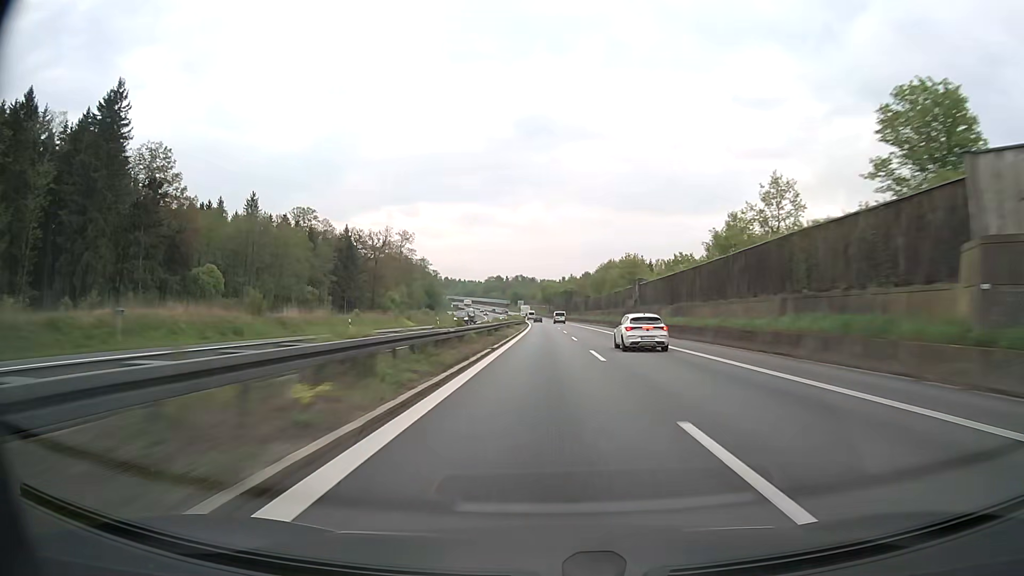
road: motorway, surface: asphalt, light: Day
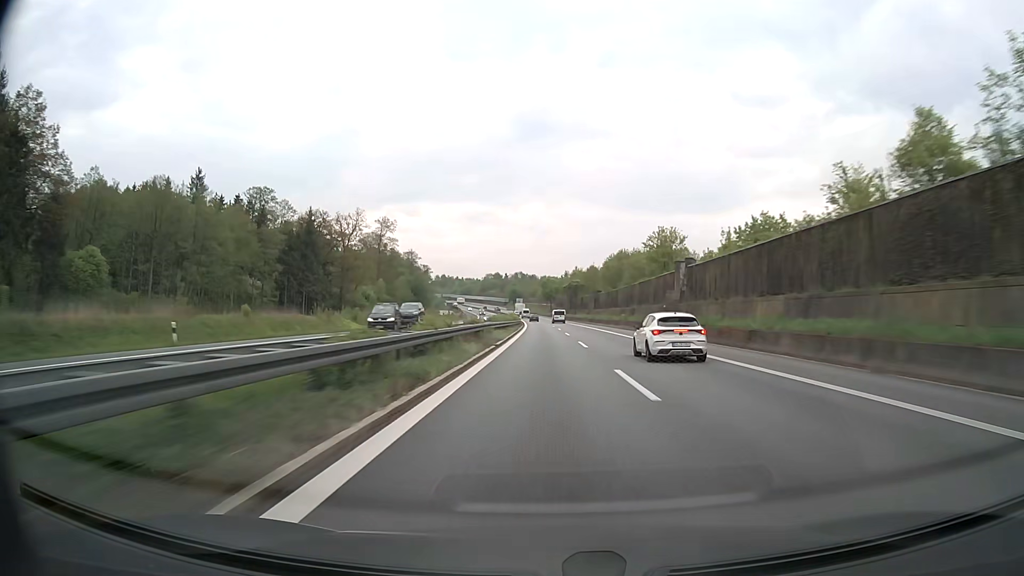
(0.0, +27.6) m; 0°
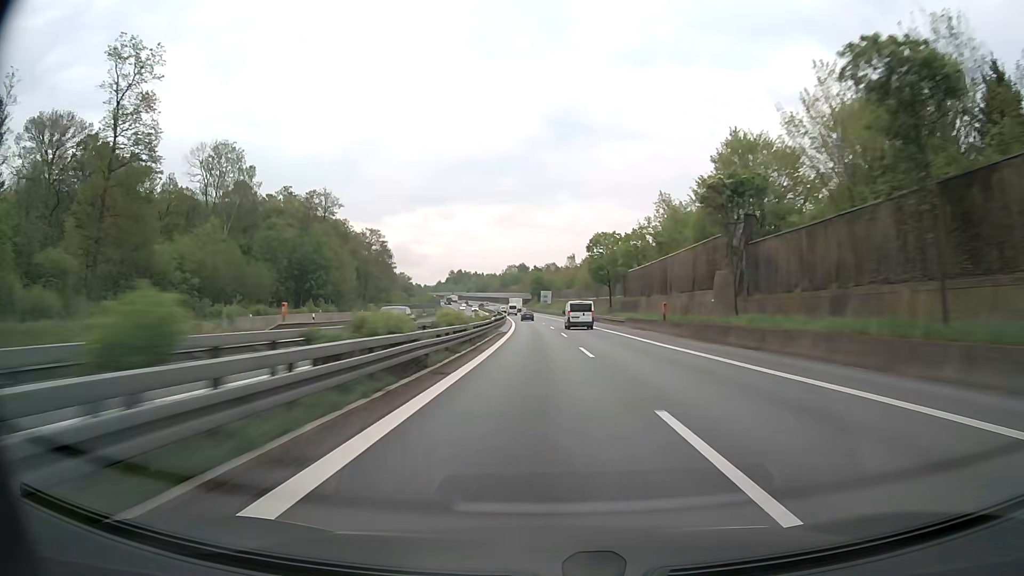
(-2.3, +133.1) m; -3°
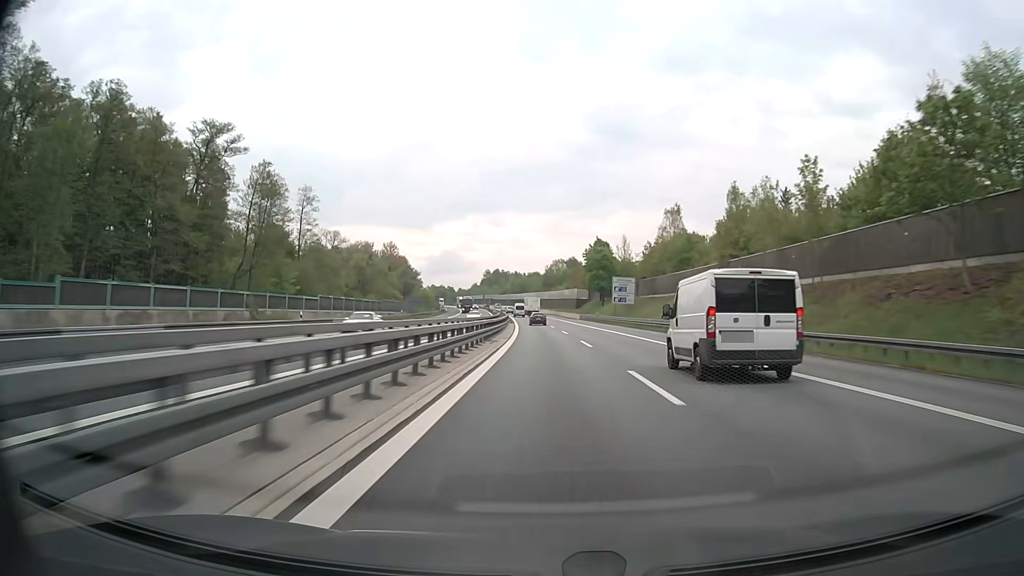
(-4.0, +100.8) m; -4°
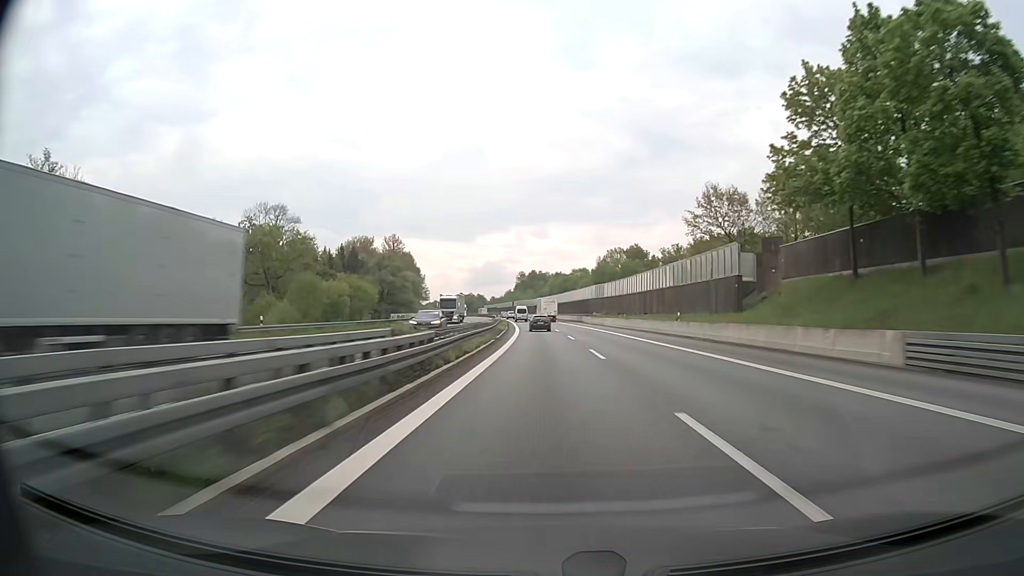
(-2.8, +96.3) m; -4°
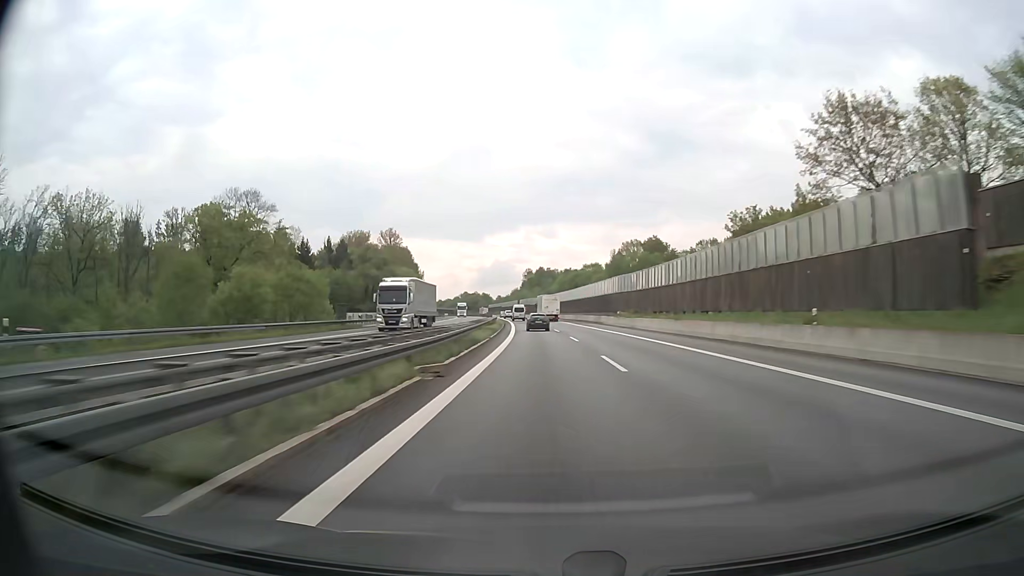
(-0.2, +23.3) m; -1°
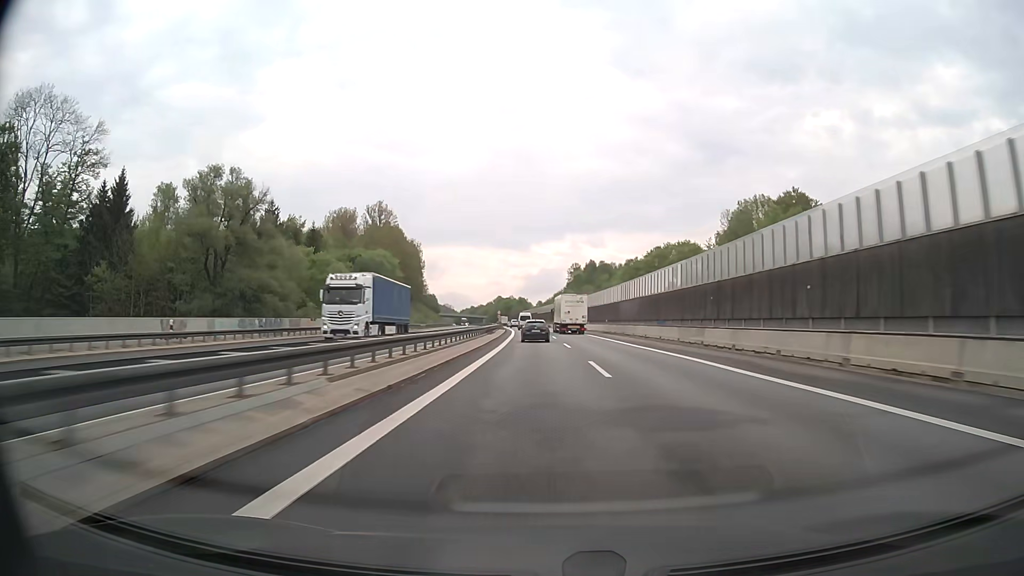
(-2.9, +89.8) m; -4°
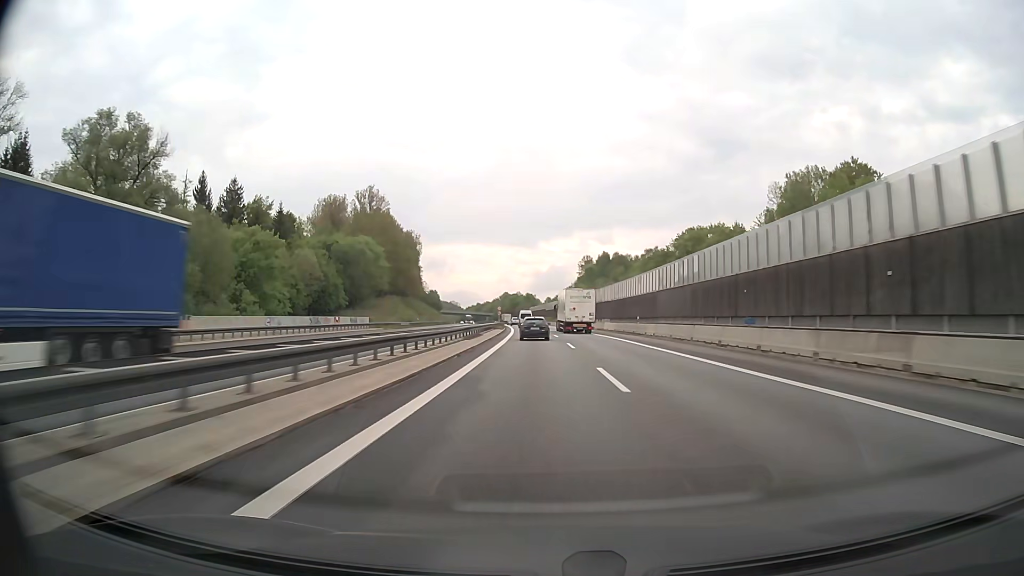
(-0.2, +21.6) m; -1°
(0, +10) (0, +20) (0, +30) (-1, +40) (-1, +50) (-1, +60) (-2, +70) (-2, +80) (-3, +90) (-3, +100) m
